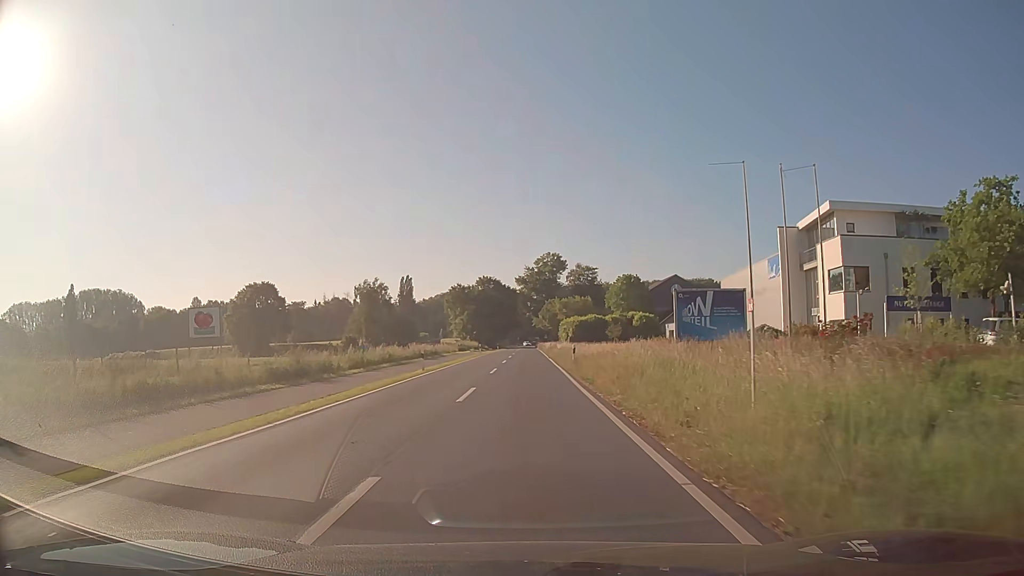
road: secondary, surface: asphalt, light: Day
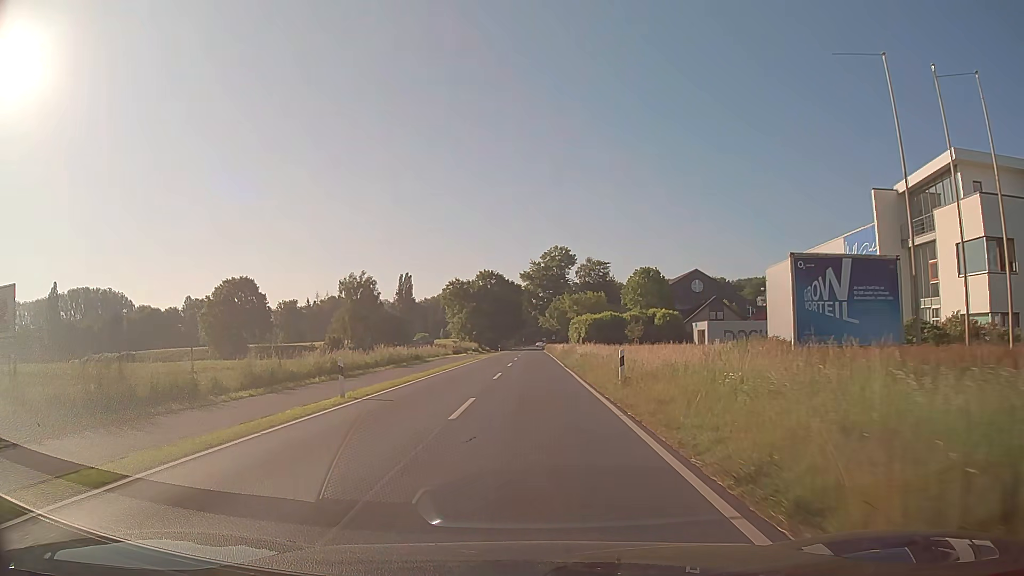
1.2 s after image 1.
(-0.1, +15.4) m; -1°
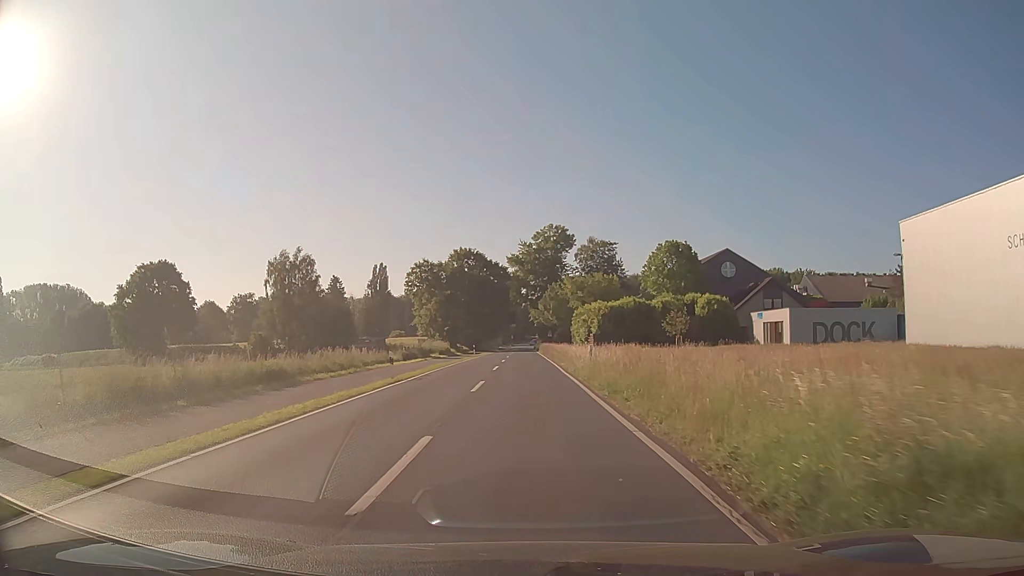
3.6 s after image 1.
(+0.2, +30.7) m; +1°
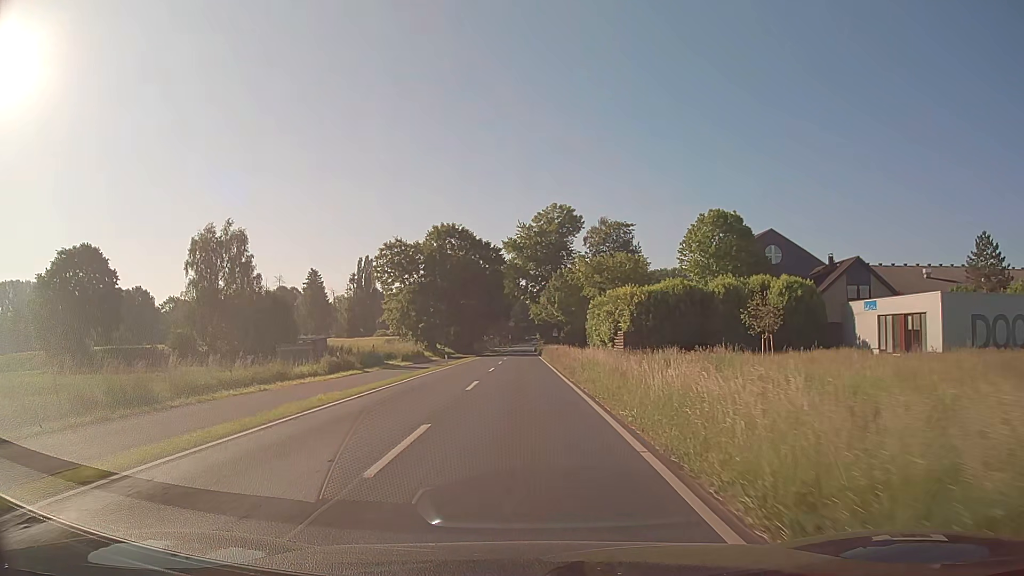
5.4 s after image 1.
(0.0, +23.0) m; 0°
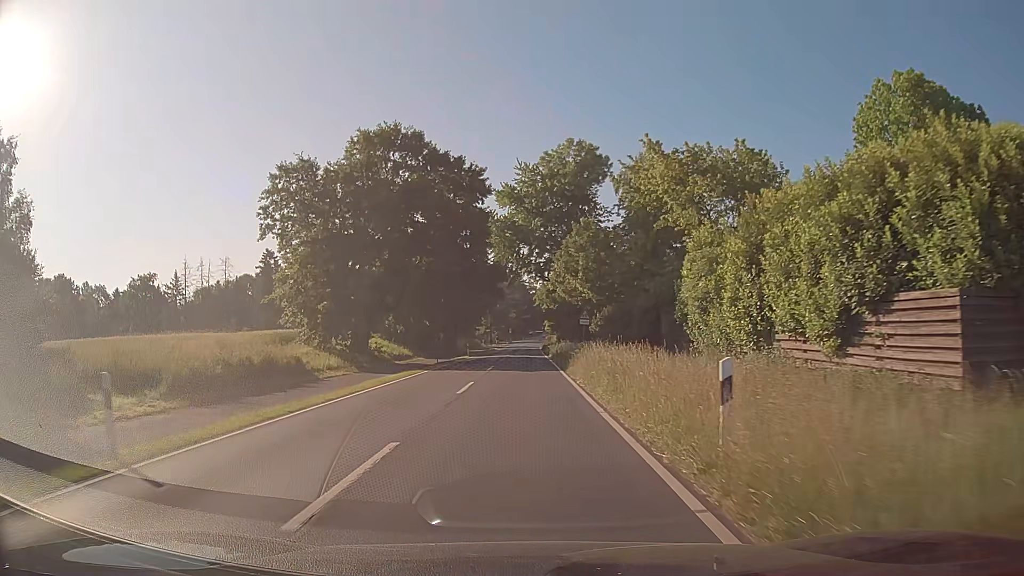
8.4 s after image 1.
(-0.1, +38.4) m; 0°
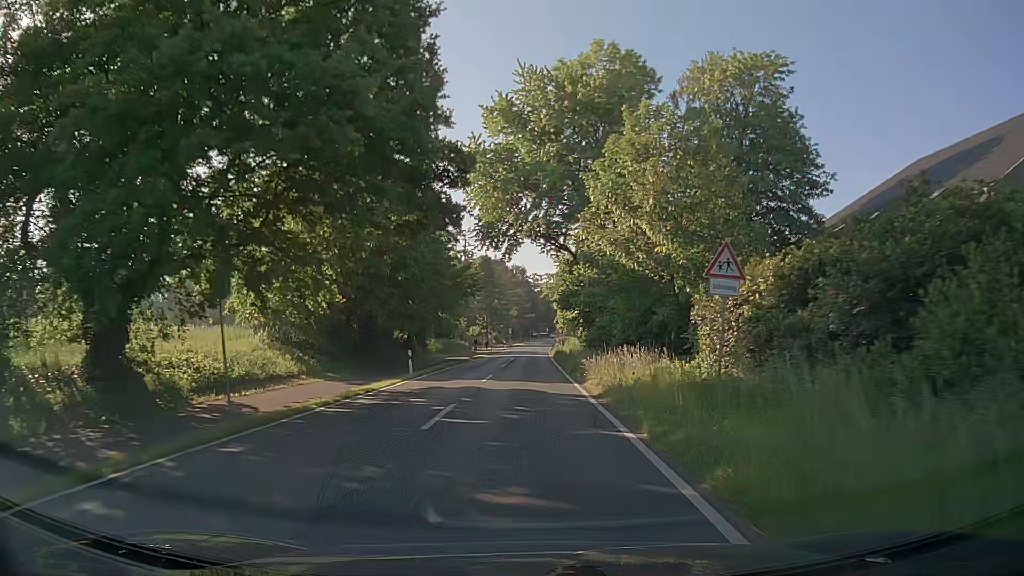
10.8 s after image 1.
(0.0, +30.7) m; 0°
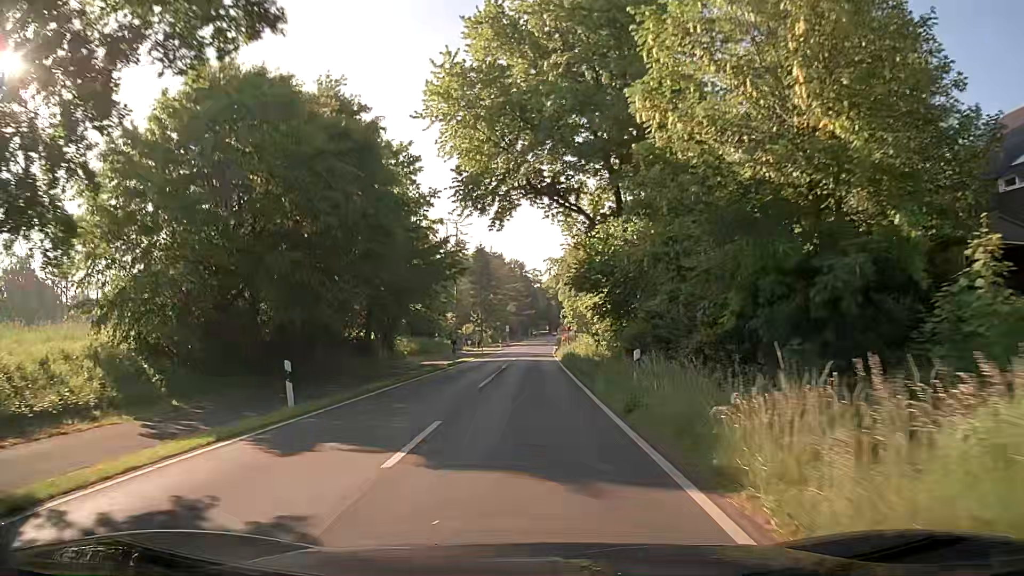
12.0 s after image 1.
(0.0, +15.3) m; 0°
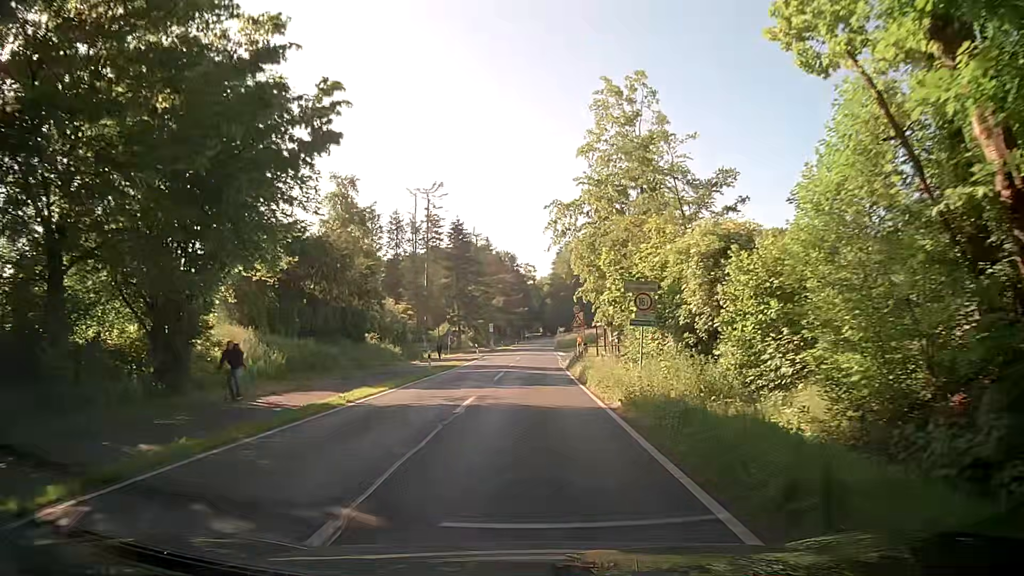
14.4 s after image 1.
(-0.1, +30.5) m; -1°
(0, +10) (+1, +20) (+1, +30) (+1, +40) (+2, +50) (+2, +60) (+3, +70) (+3, +80) (+4, +90) (+4, +100) m
